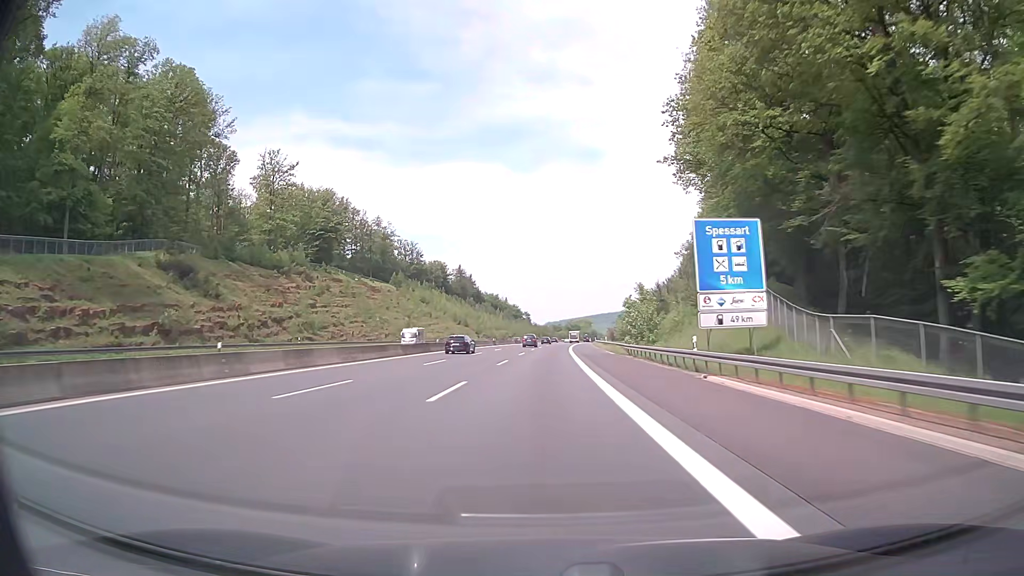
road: motorway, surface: asphalt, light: Day
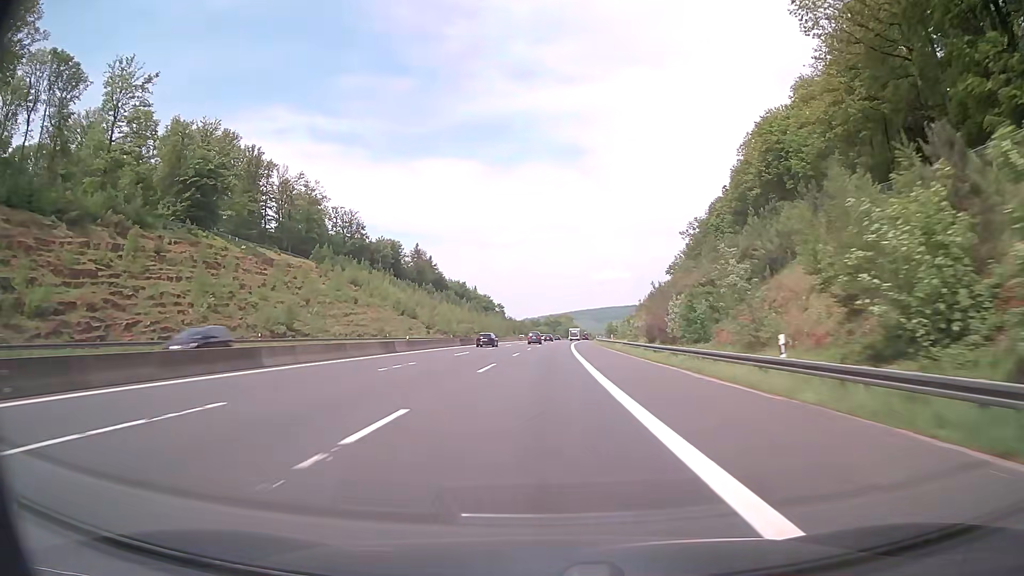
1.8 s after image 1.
(+0.9, +61.9) m; +2°
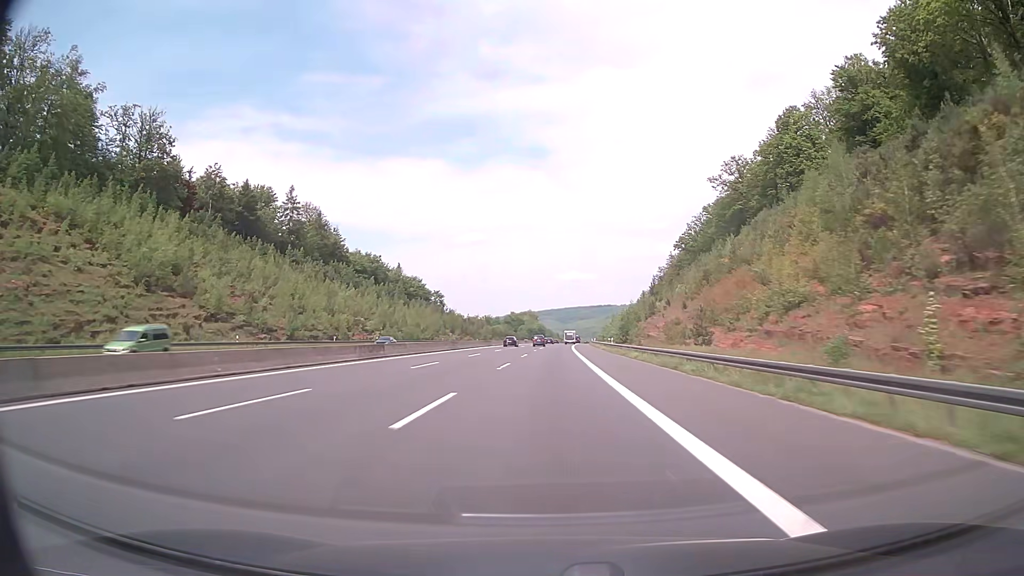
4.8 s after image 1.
(+2.7, +103.3) m; +3°
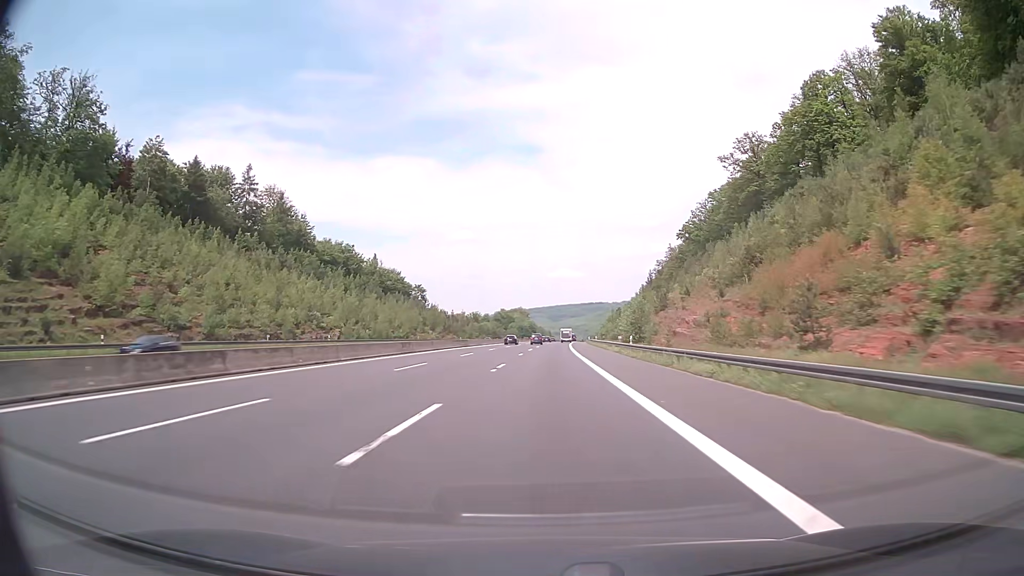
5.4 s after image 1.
(+0.1, +20.7) m; +1°
